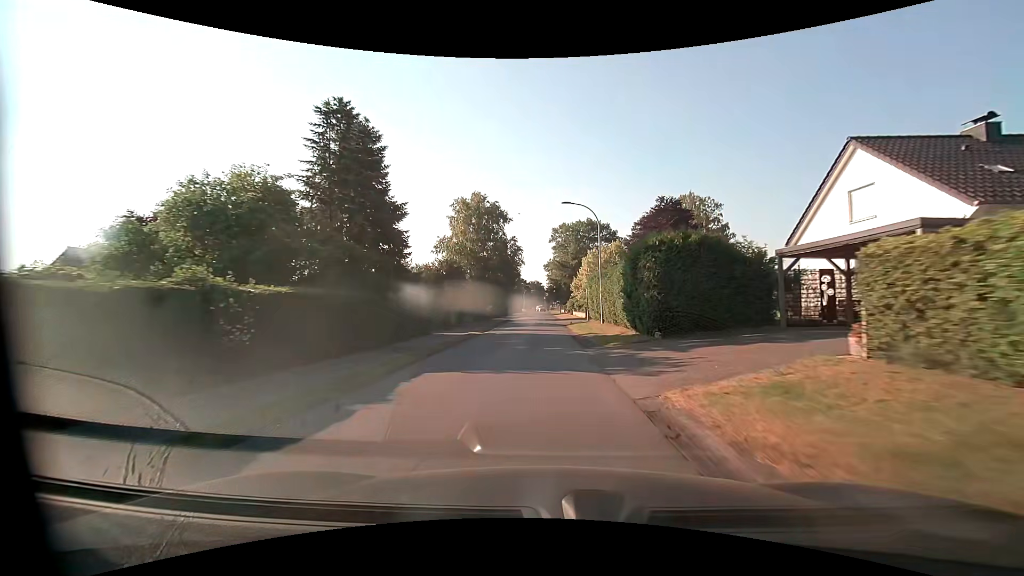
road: unclassified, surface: asphalt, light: Day
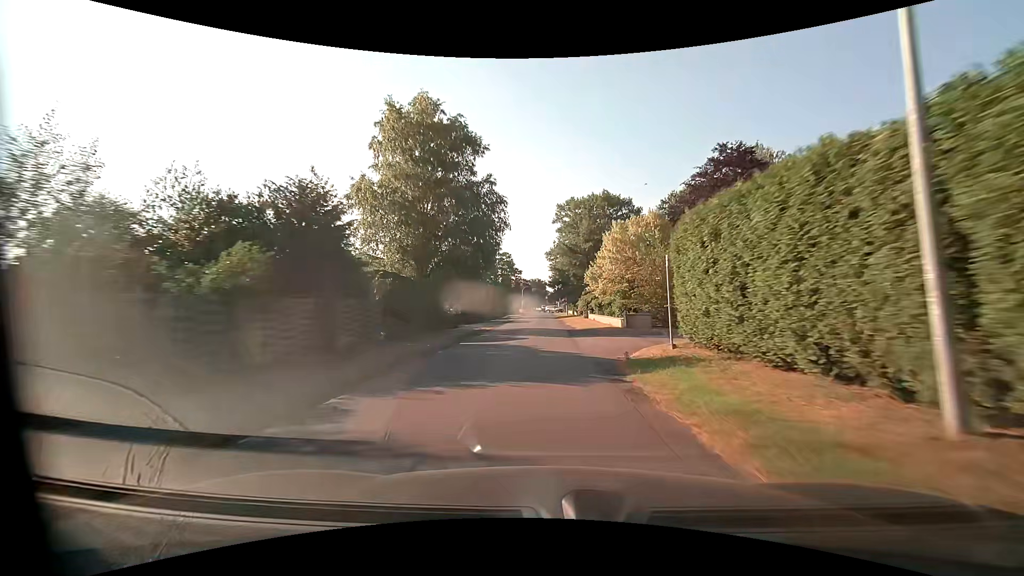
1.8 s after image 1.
(-0.1, +25.3) m; 0°
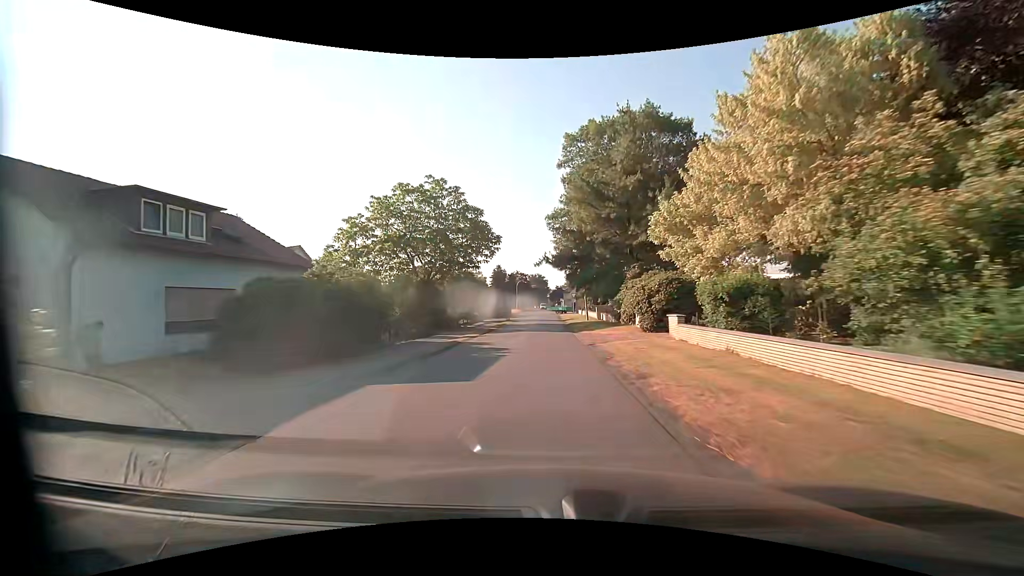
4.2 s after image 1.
(-0.2, +33.6) m; 0°
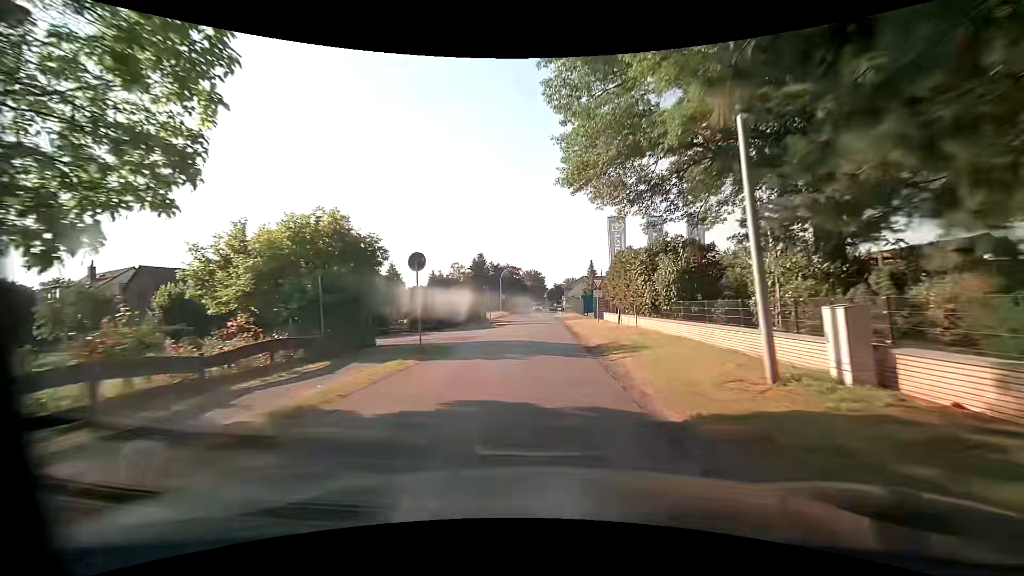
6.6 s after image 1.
(+0.1, +33.7) m; +1°
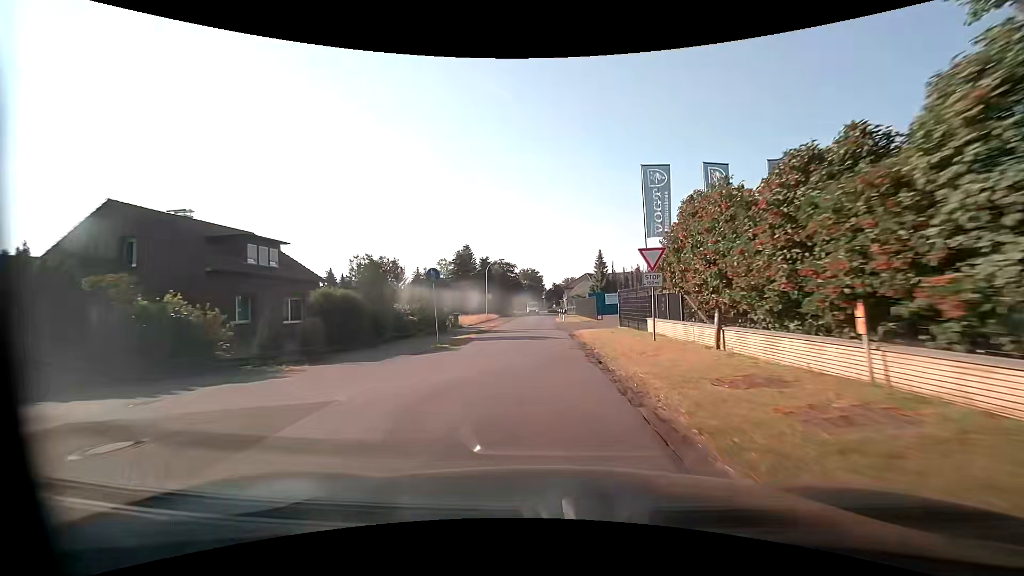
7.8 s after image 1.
(-0.1, +16.8) m; 0°
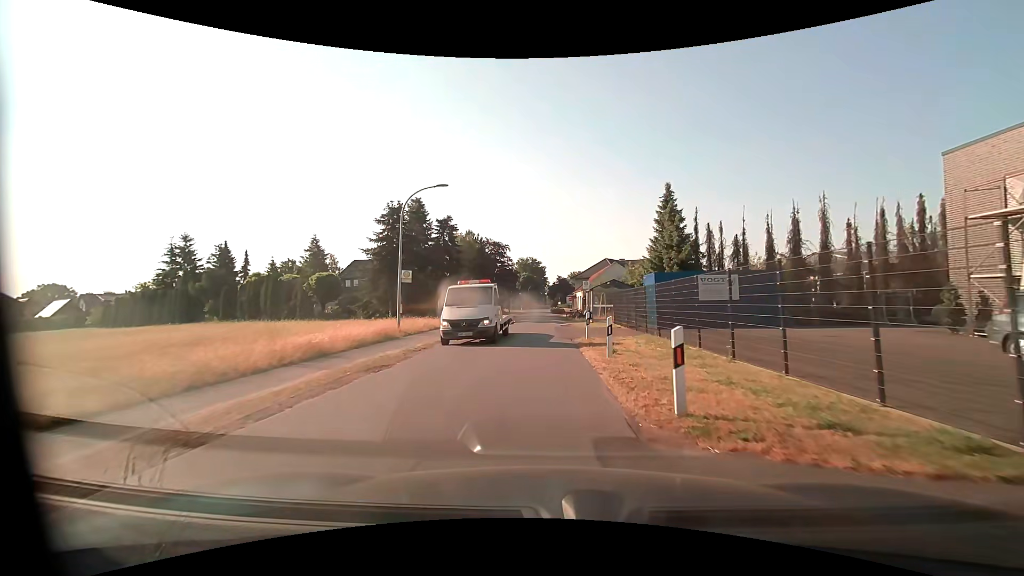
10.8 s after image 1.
(-0.1, +37.1) m; -1°
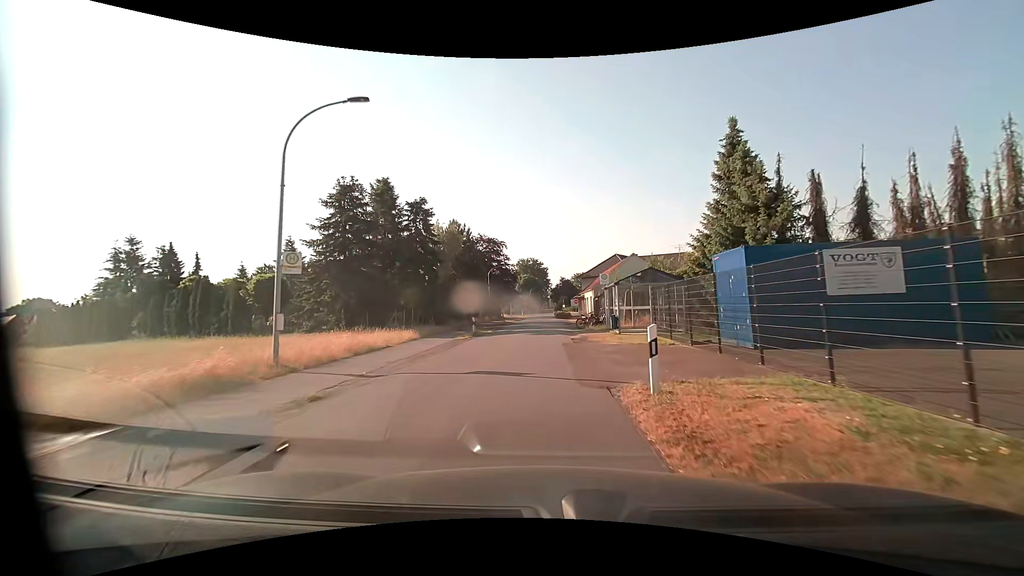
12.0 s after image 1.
(+0.1, +11.4) m; 0°
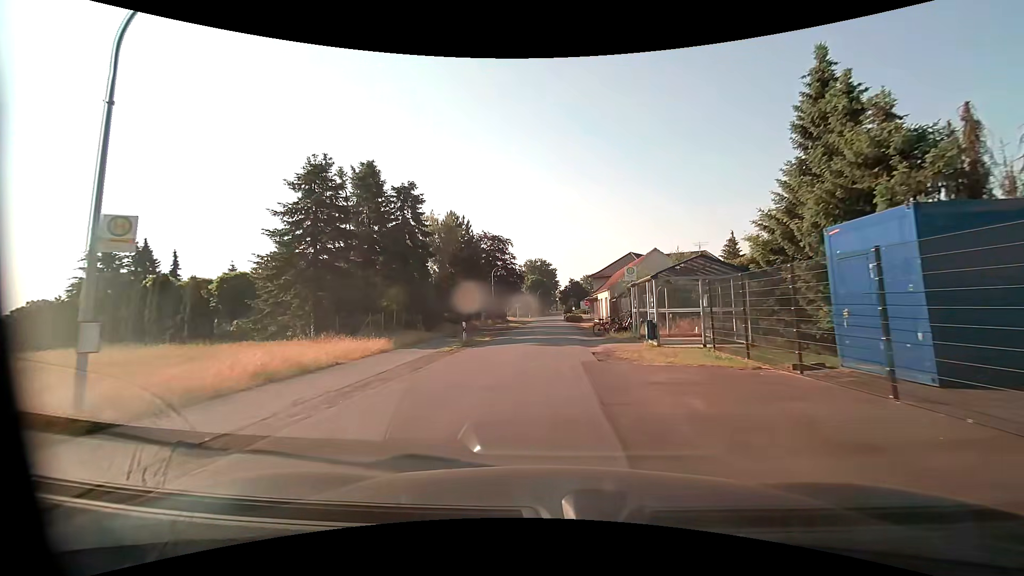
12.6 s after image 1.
(0.0, +6.1) m; -1°
(0, +10) (0, +20) (0, +30) (0, +40) (0, +50) (0, +60) (+1, +70) (+1, +80) (+3, +90) (+5, +99) m
